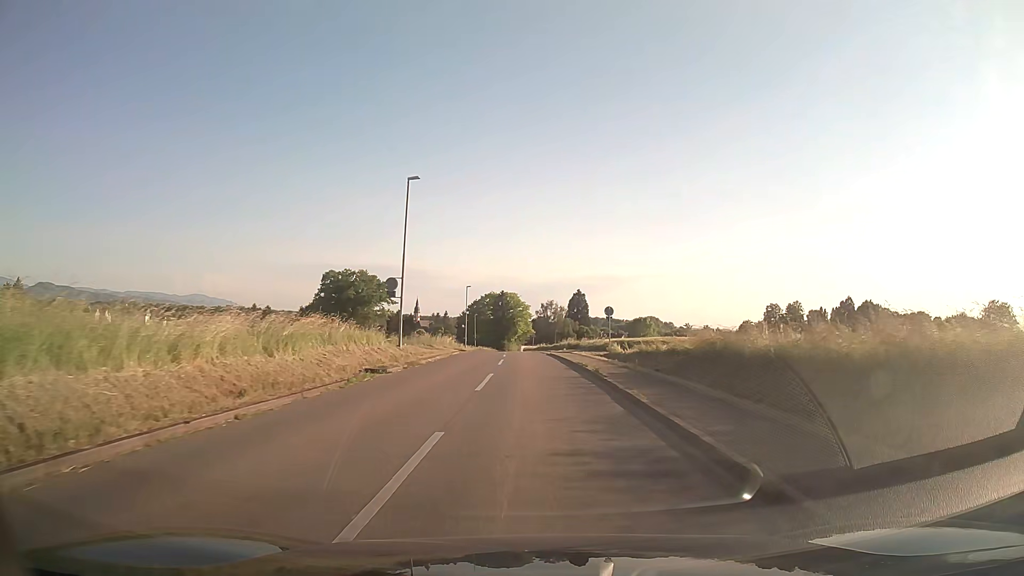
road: tertiary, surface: asphalt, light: Day
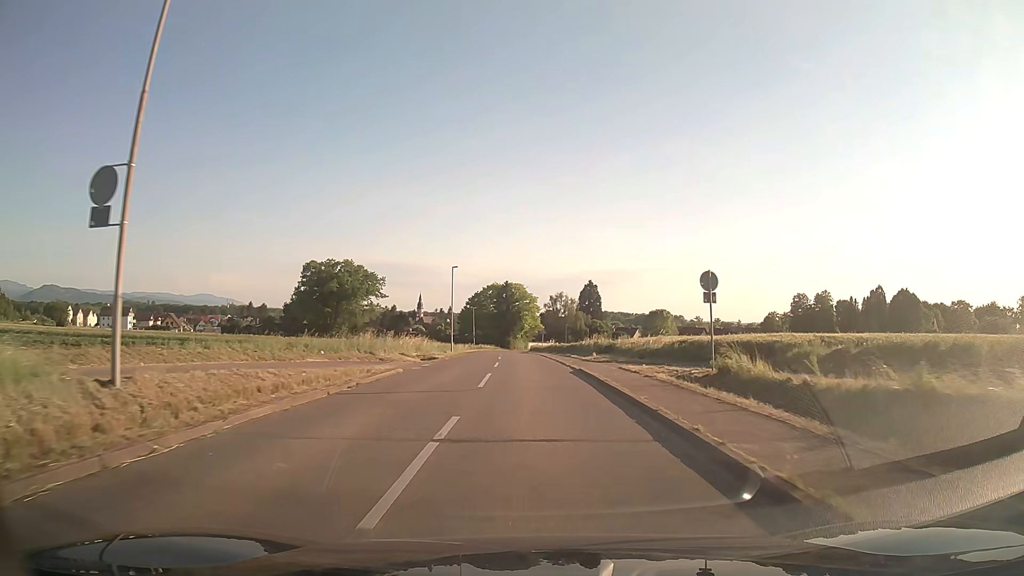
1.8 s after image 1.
(-0.1, +22.3) m; 0°
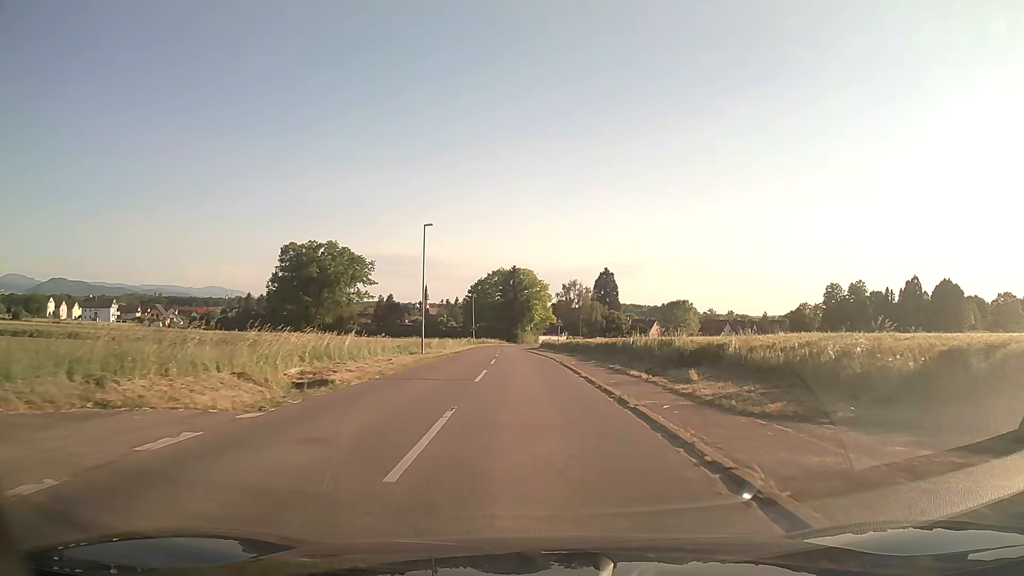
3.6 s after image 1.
(-0.2, +21.9) m; -1°
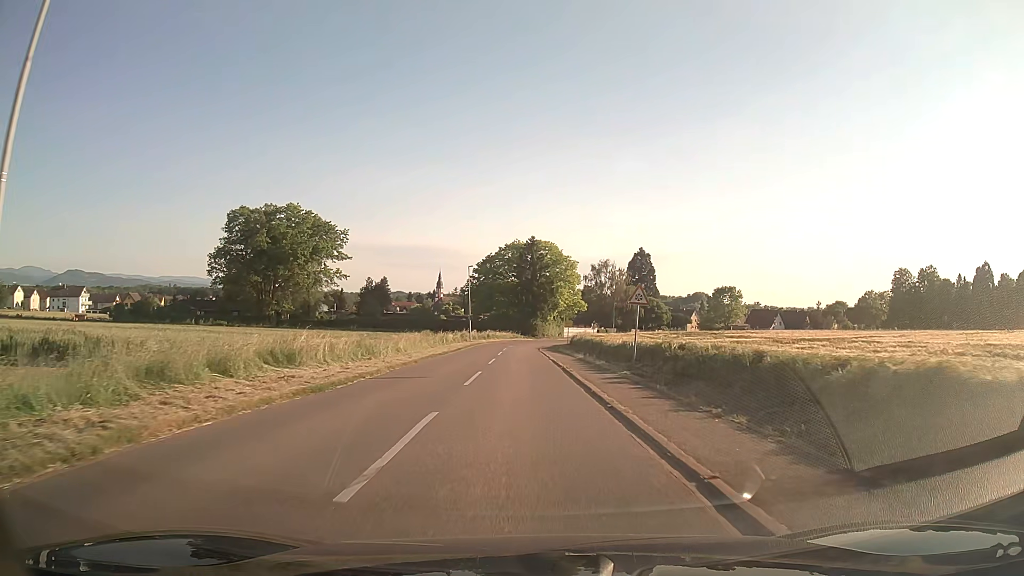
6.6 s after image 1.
(-0.6, +36.2) m; -2°
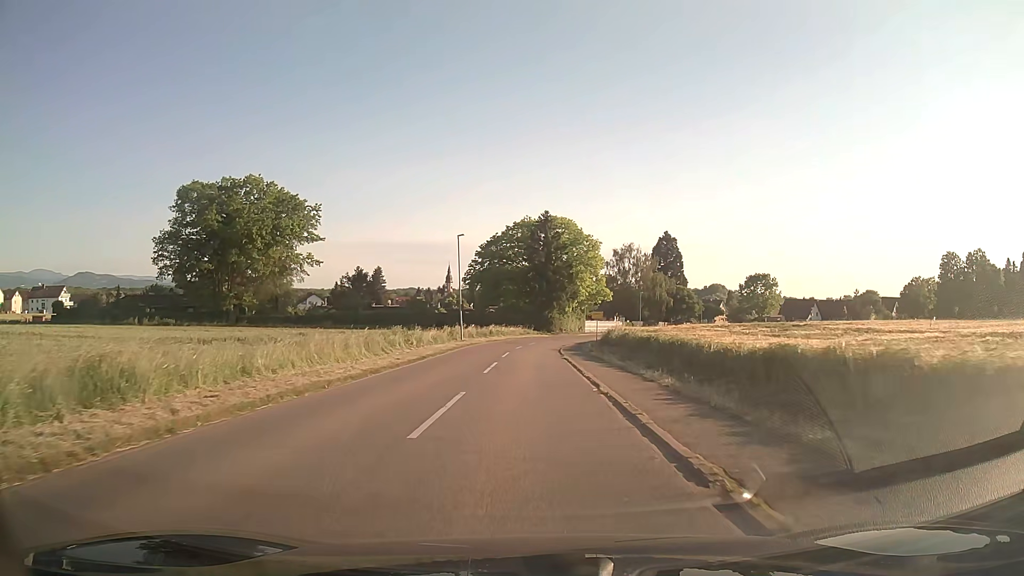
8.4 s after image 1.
(-0.2, +21.1) m; -1°
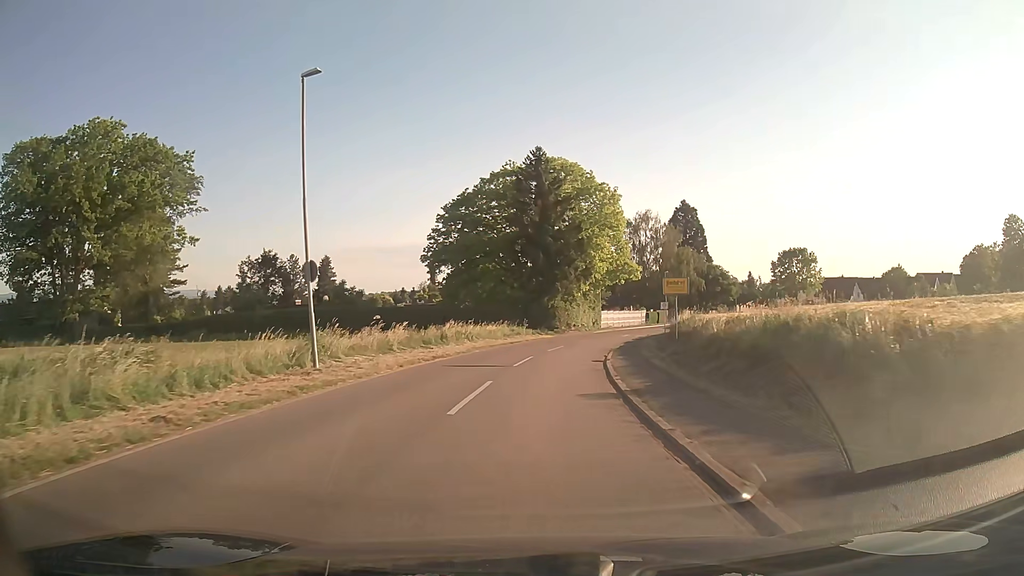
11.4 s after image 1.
(+0.1, +34.5) m; +1°
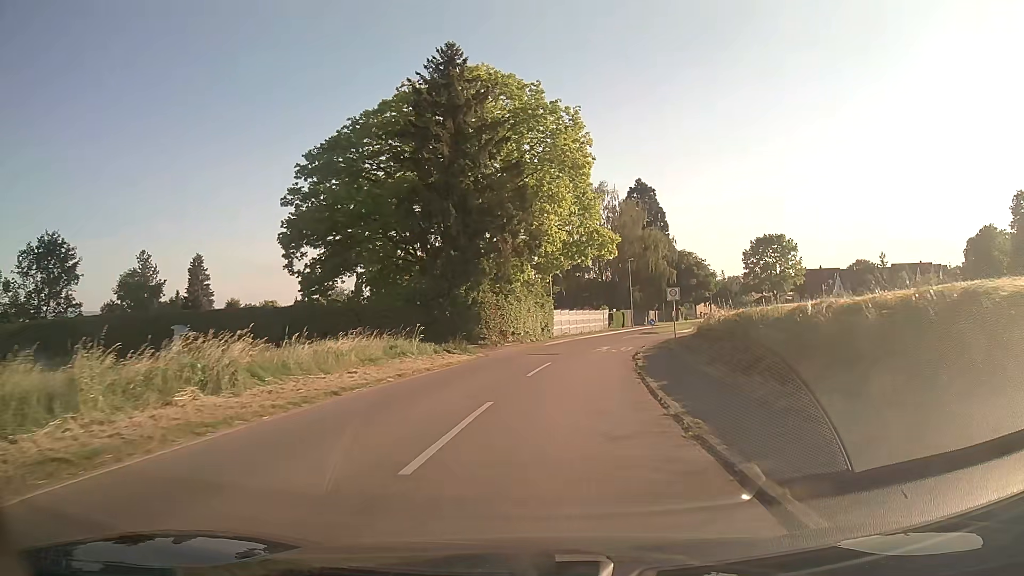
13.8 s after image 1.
(+1.0, +27.0) m; +5°
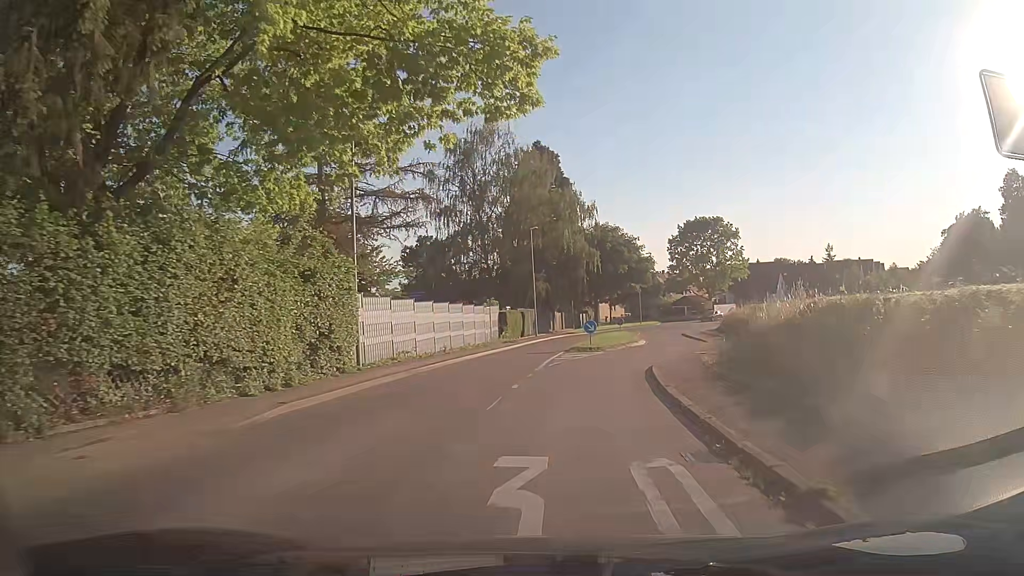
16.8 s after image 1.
(+2.8, +30.8) m; +10°
(0, +10) (+2, +20) (+5, +29) (+7, +39) (+9, +49) (+12, +59) (+16, +68) (+21, +76) (+27, +84) (+33, +92) m
